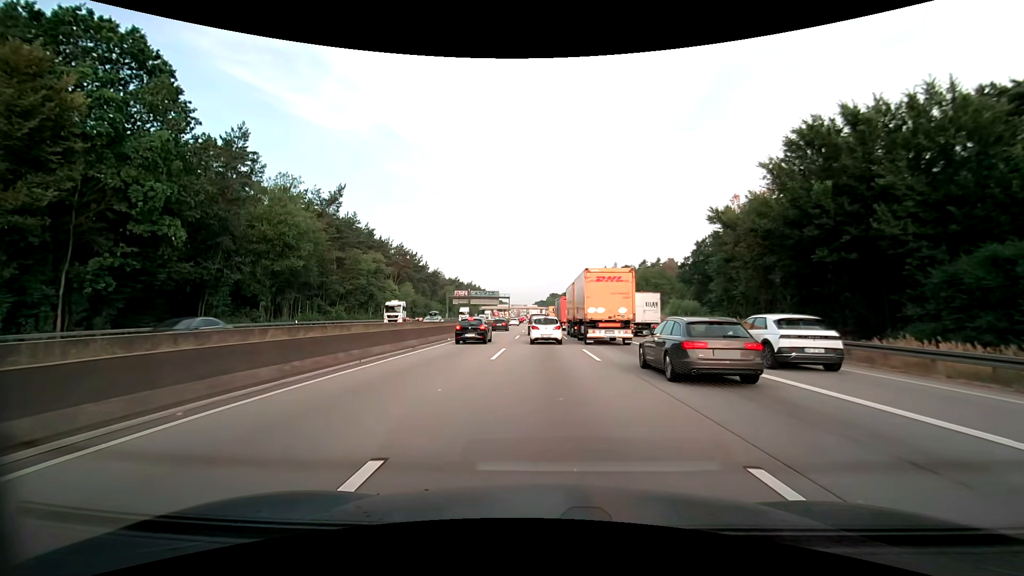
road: motorway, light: Day
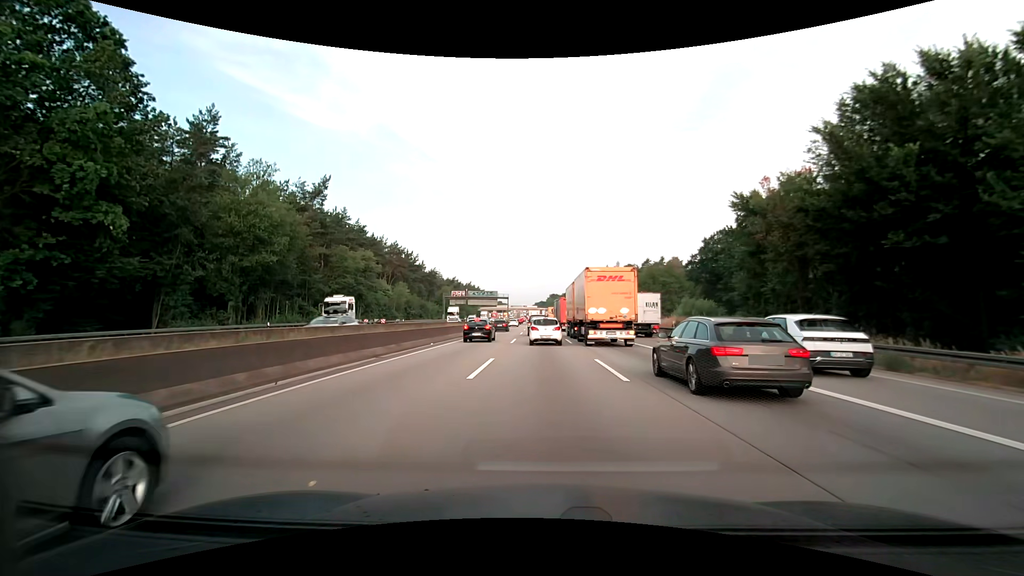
(0.0, +5.3) m; 0°
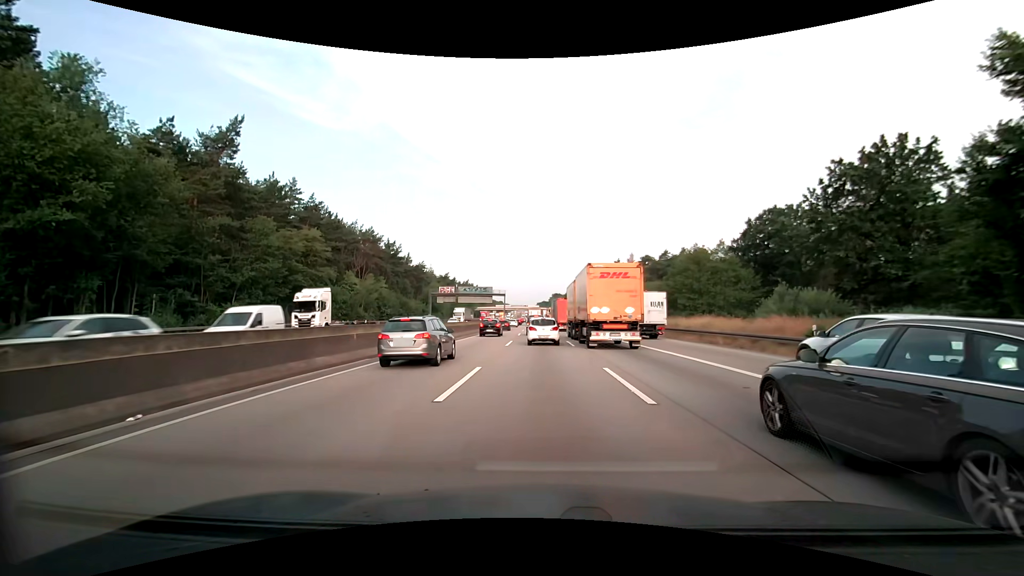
(0.0, +21.2) m; 0°
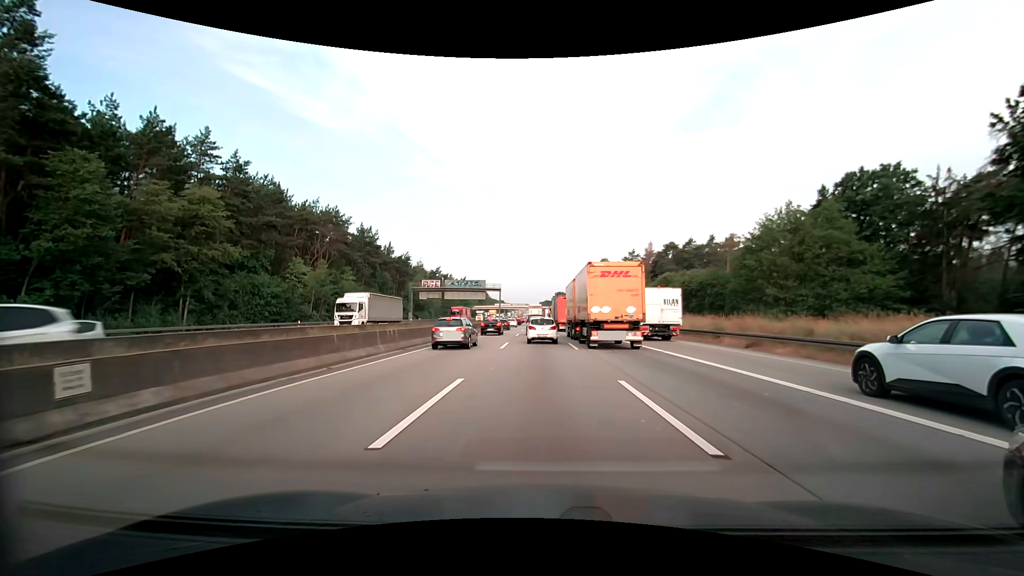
(-0.1, +21.0) m; -1°
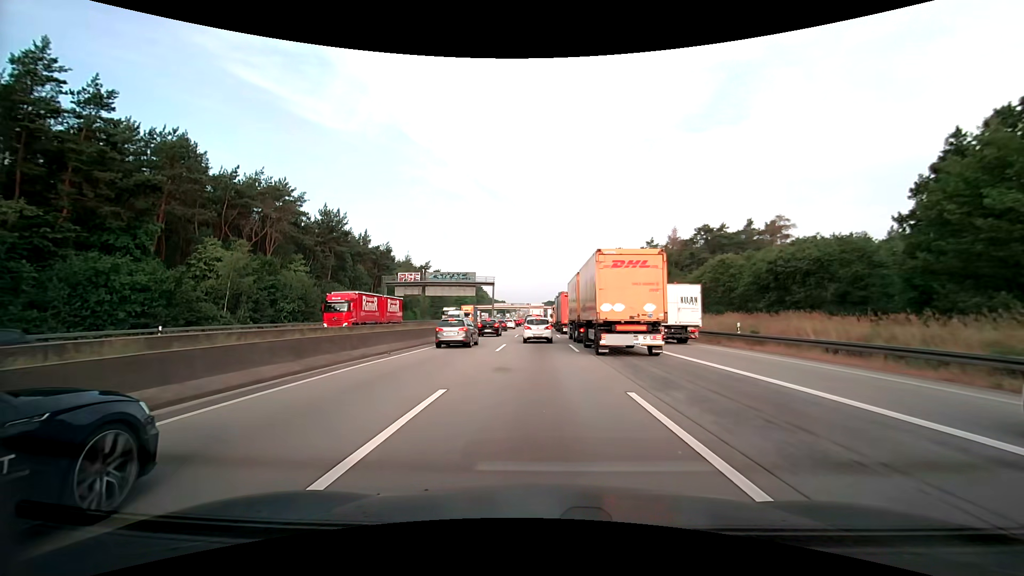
(0.0, +19.6) m; 0°
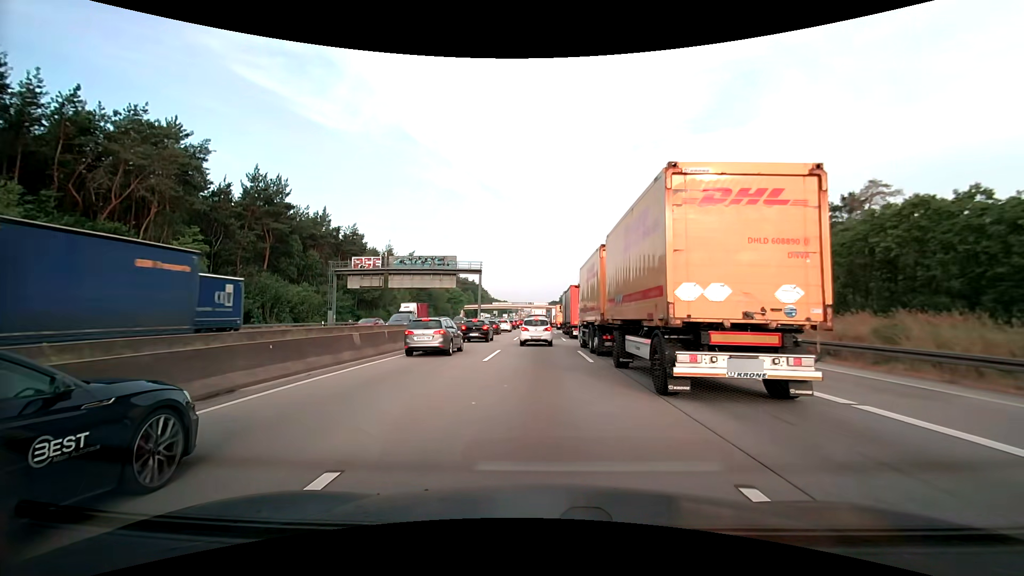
(-0.1, +23.3) m; 0°
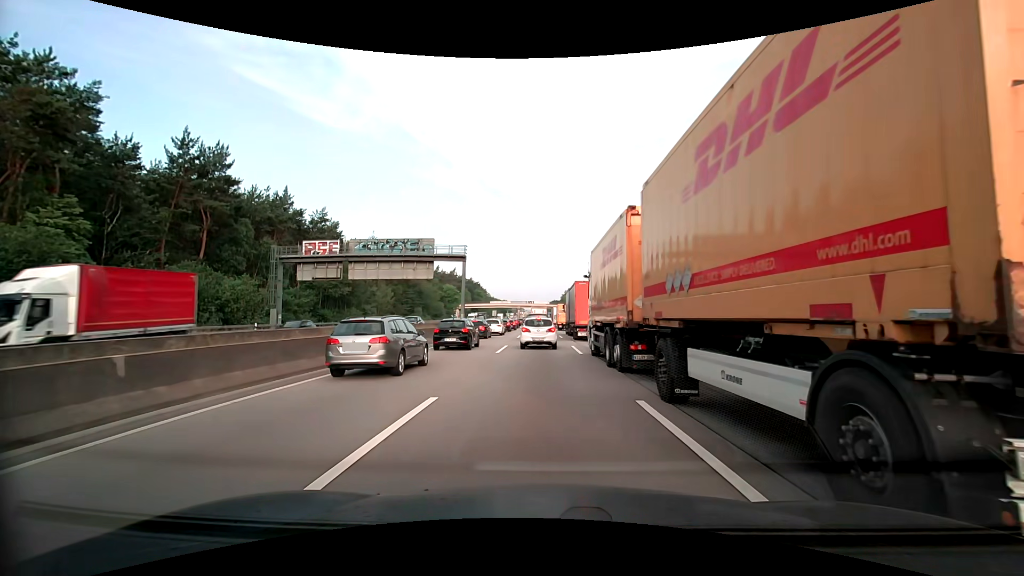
(0.0, +13.8) m; 0°
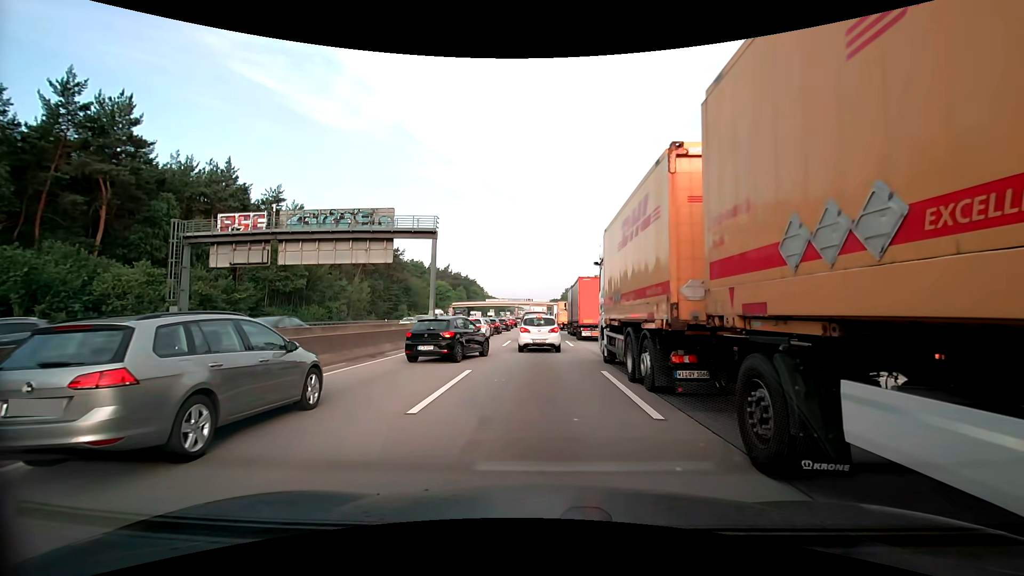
(-0.1, +13.6) m; 0°
(0, +10) (0, +20) (0, +30) (0, +40) (0, +50) (0, +60) (0, +70) (0, +80) (-1, +90) (-1, +100) m
